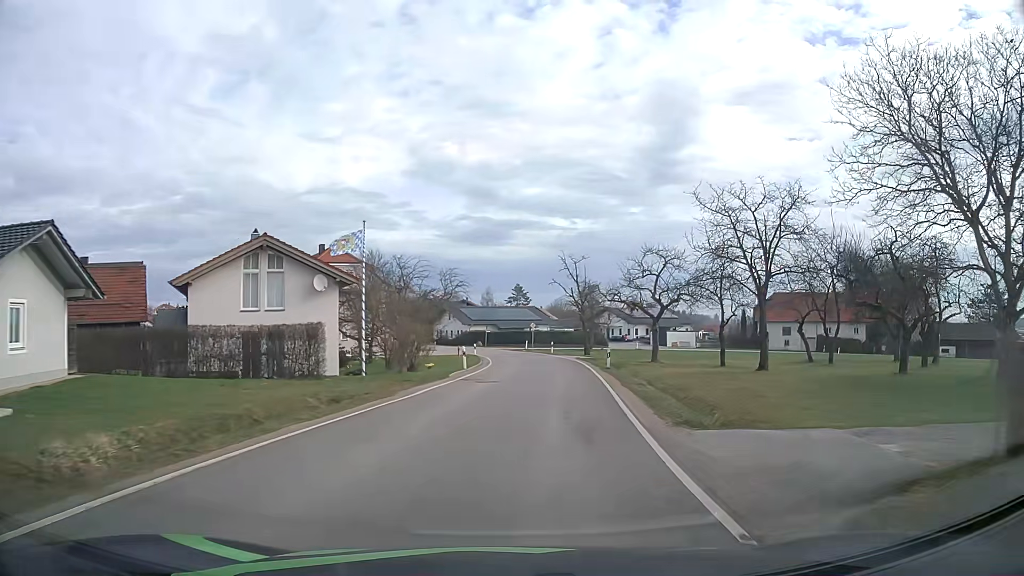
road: tertiary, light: Day
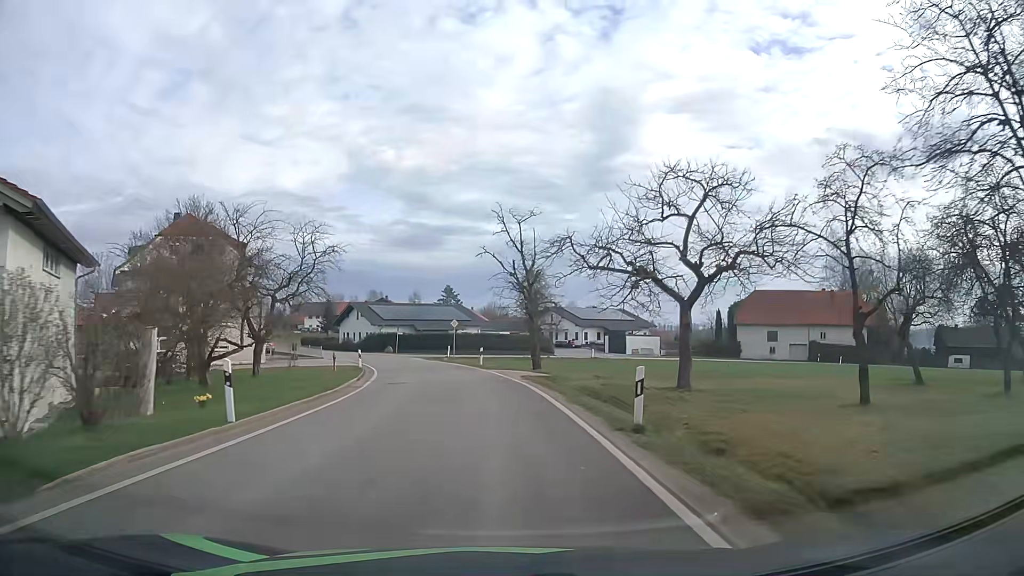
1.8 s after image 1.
(+1.5, +20.4) m; +6°
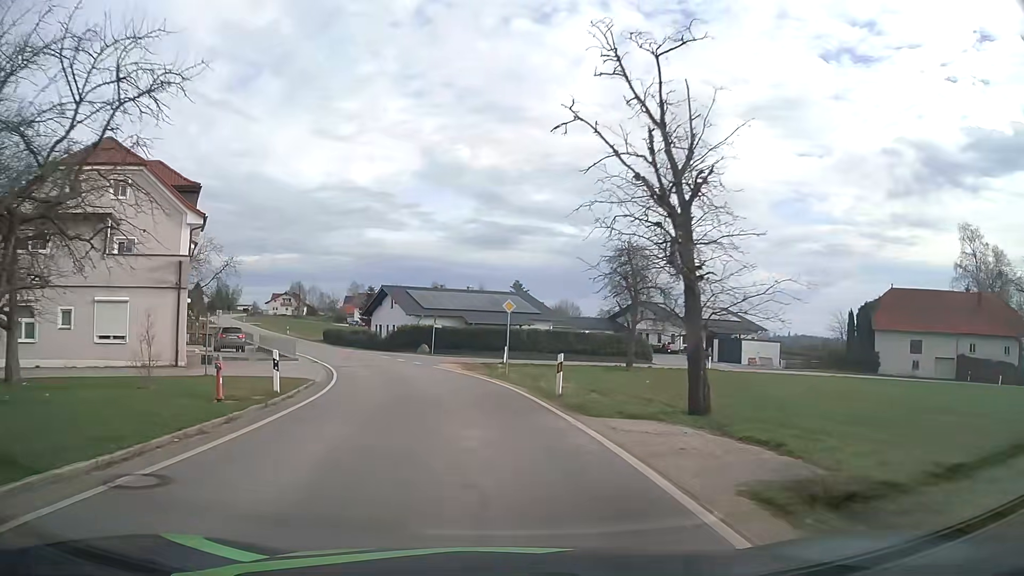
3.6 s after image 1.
(-0.8, +20.7) m; -6°
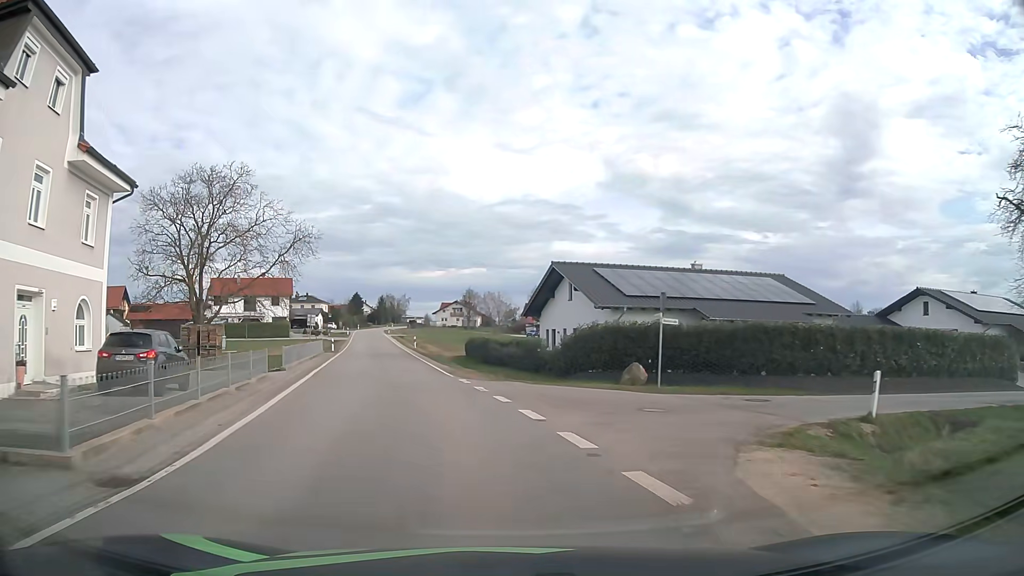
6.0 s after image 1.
(-3.5, +27.0) m; -16°
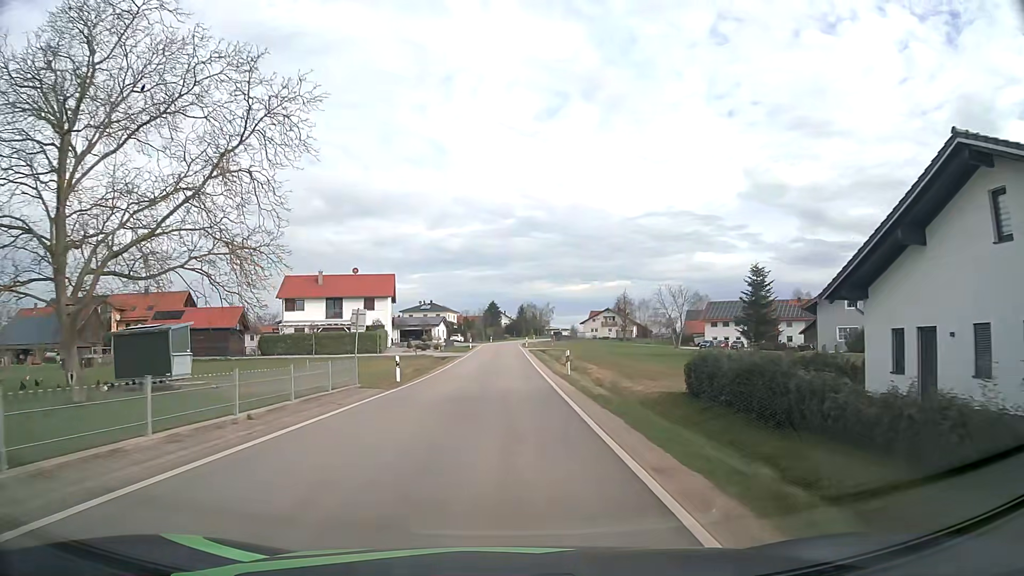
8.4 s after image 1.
(-3.9, +27.4) m; -13°
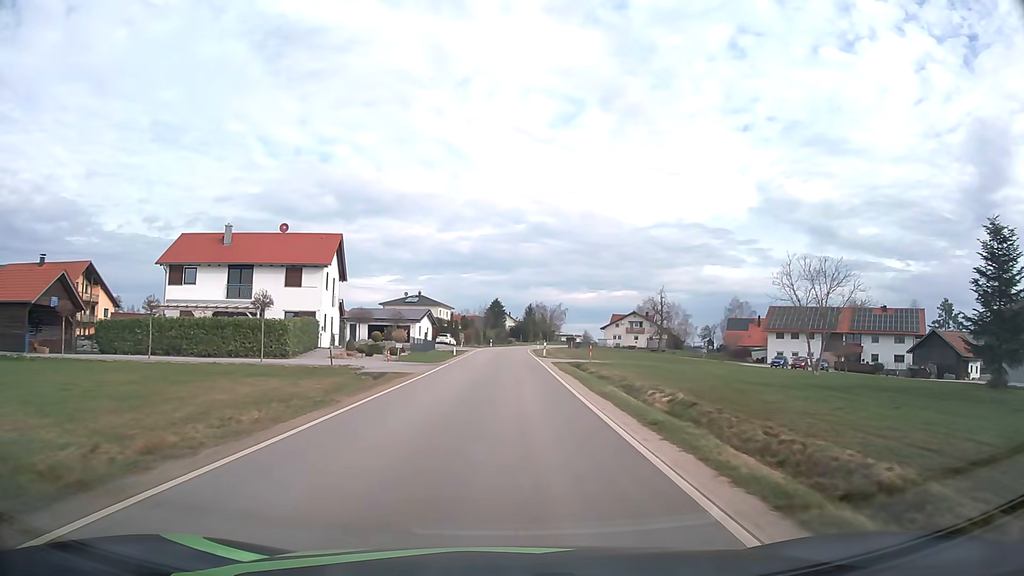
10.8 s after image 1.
(-0.1, +29.5) m; 0°
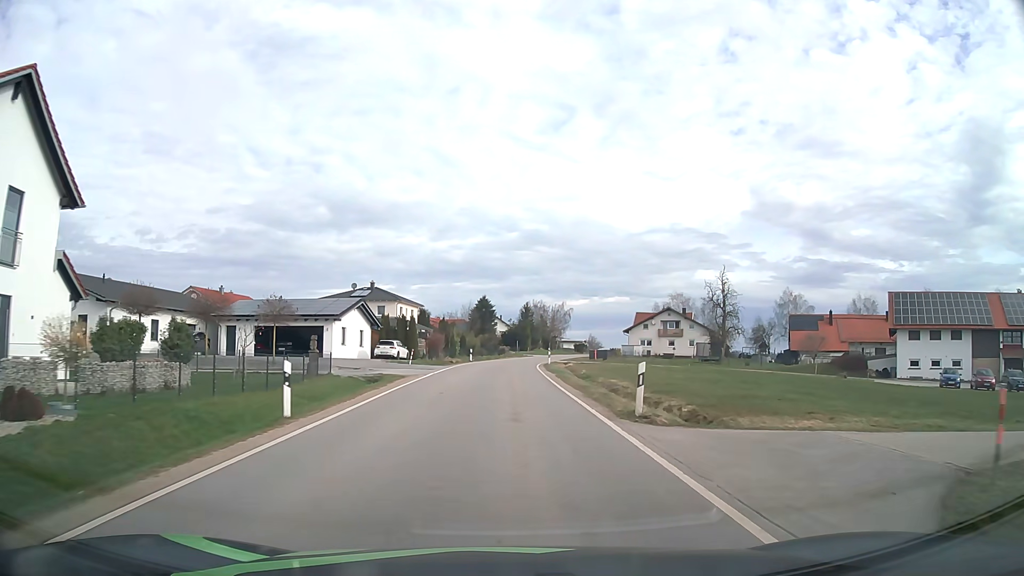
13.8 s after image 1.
(+0.1, +36.8) m; +1°
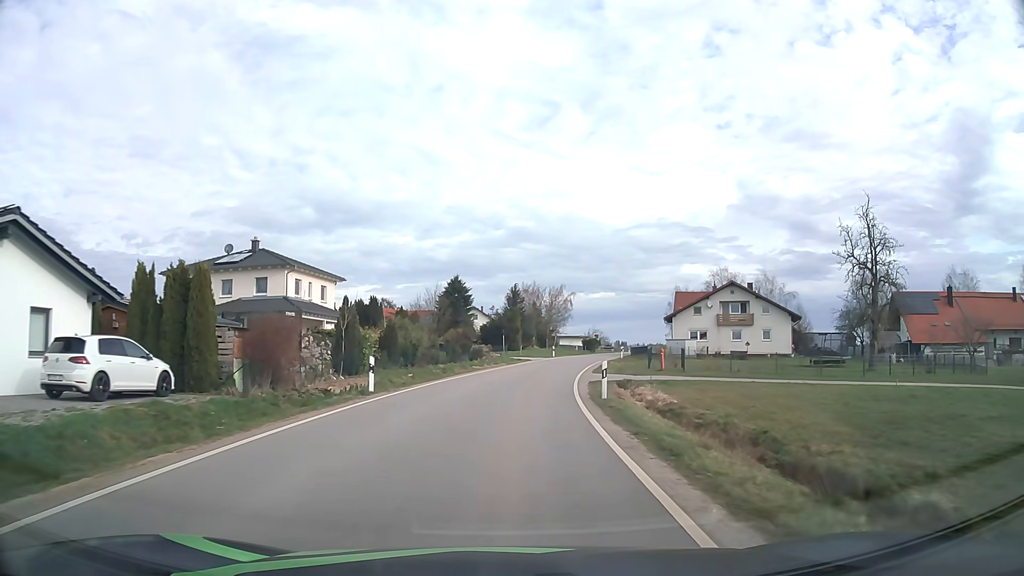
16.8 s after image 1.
(+0.5, +36.7) m; +1°
(0, +10) (0, +20) (+1, +30) (+3, +40) (+5, +50) (+7, +59) (+9, +69) (+12, +79) (+15, +88) (+19, +98) m
